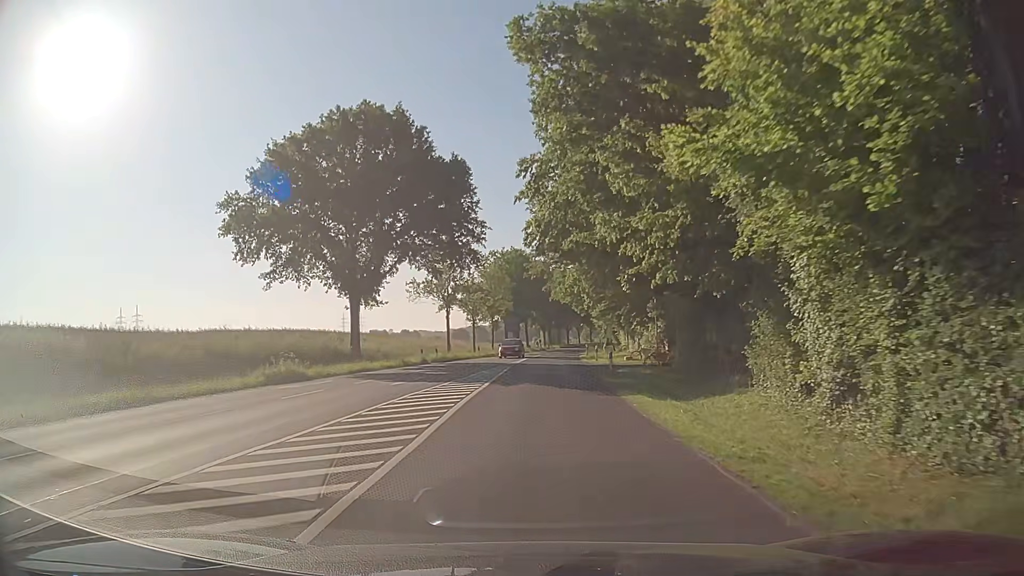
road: secondary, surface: asphalt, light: Day
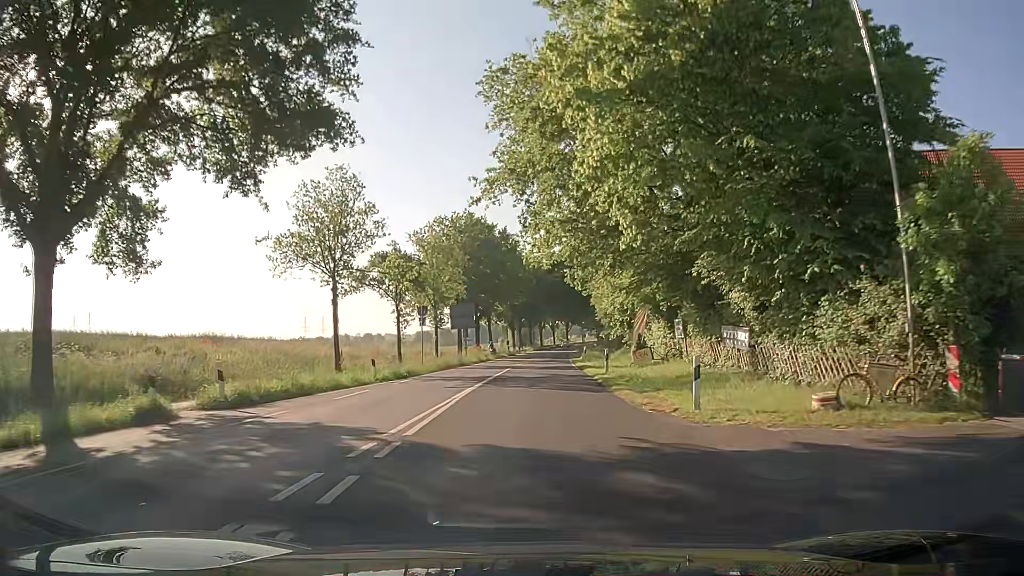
(+0.4, +29.6) m; +3°
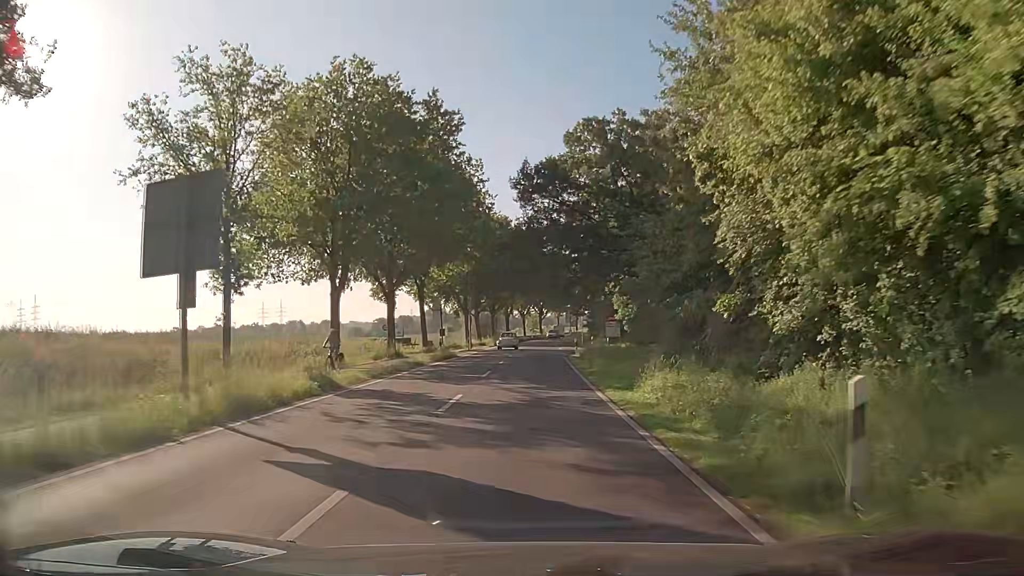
(+0.4, +37.7) m; +2°
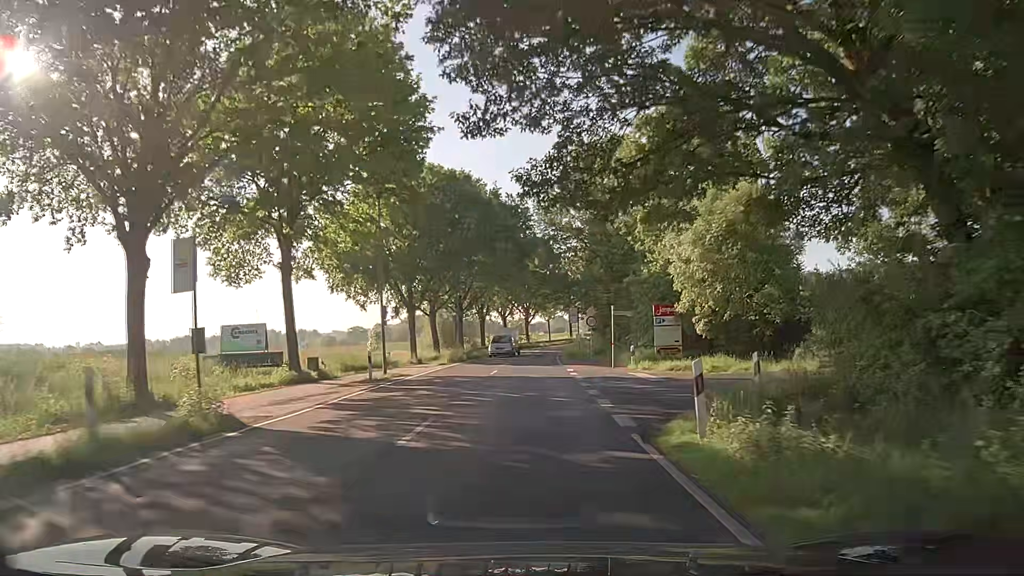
(+0.5, +30.5) m; +1°
(0, +10) (0, +20) (0, +30) (+1, +40) (+1, +50) (+1, +60) (+2, +70) (+3, +80) (+5, +90) (+7, +100) m
